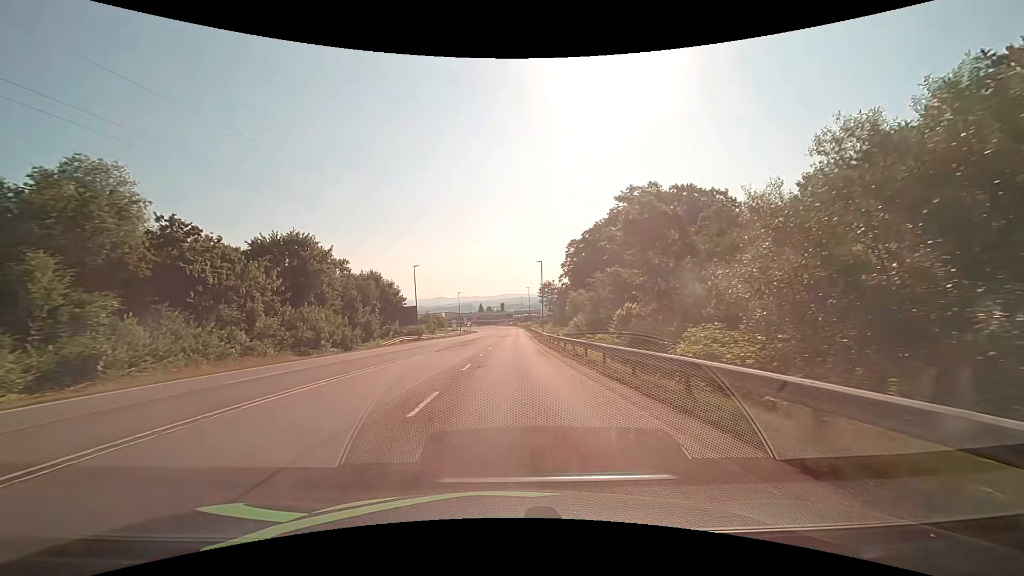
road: secondary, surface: asphalt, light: Day
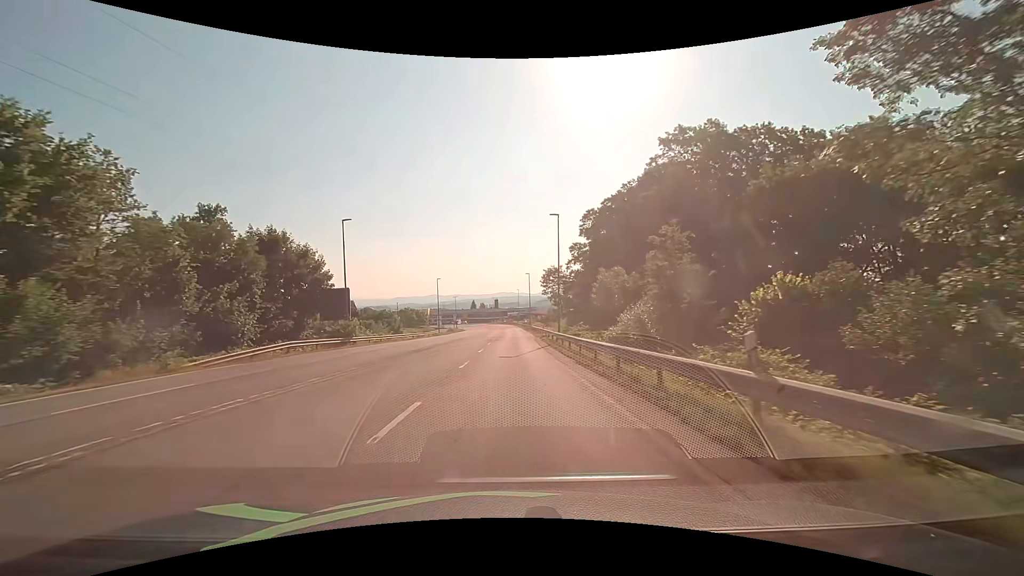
(-0.1, +27.6) m; 0°
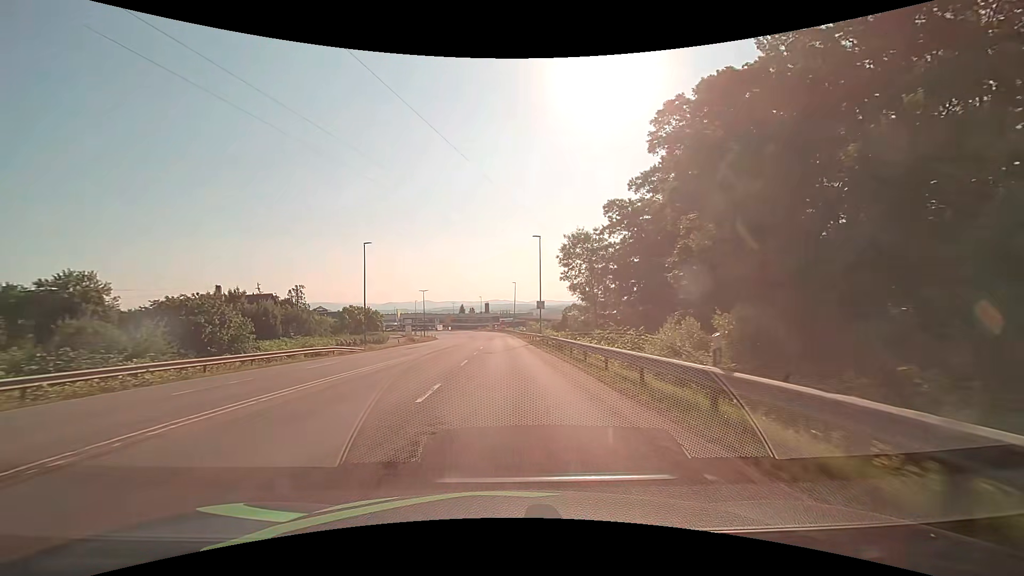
(+0.4, +42.7) m; +1°
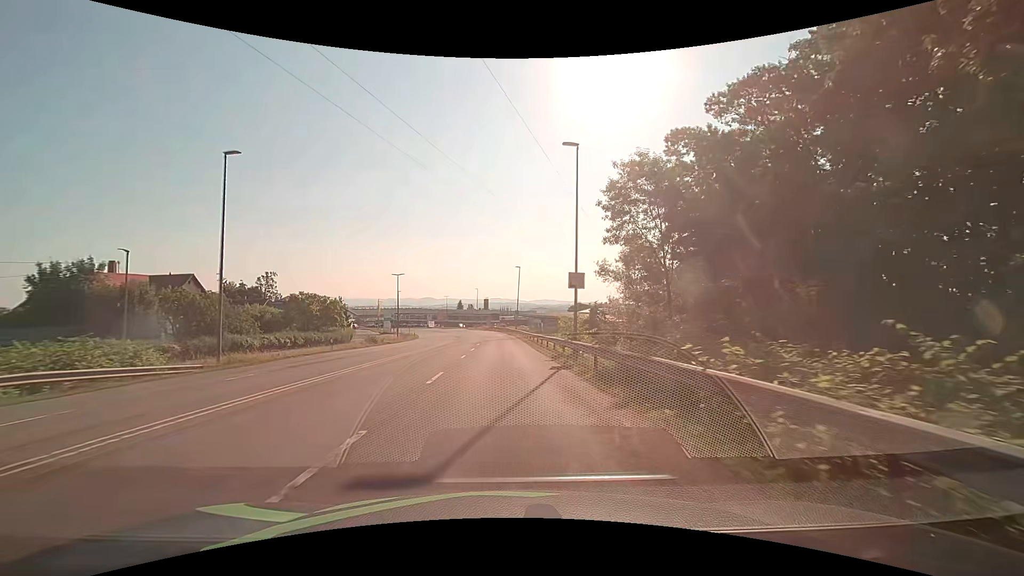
(+0.1, +23.8) m; 0°
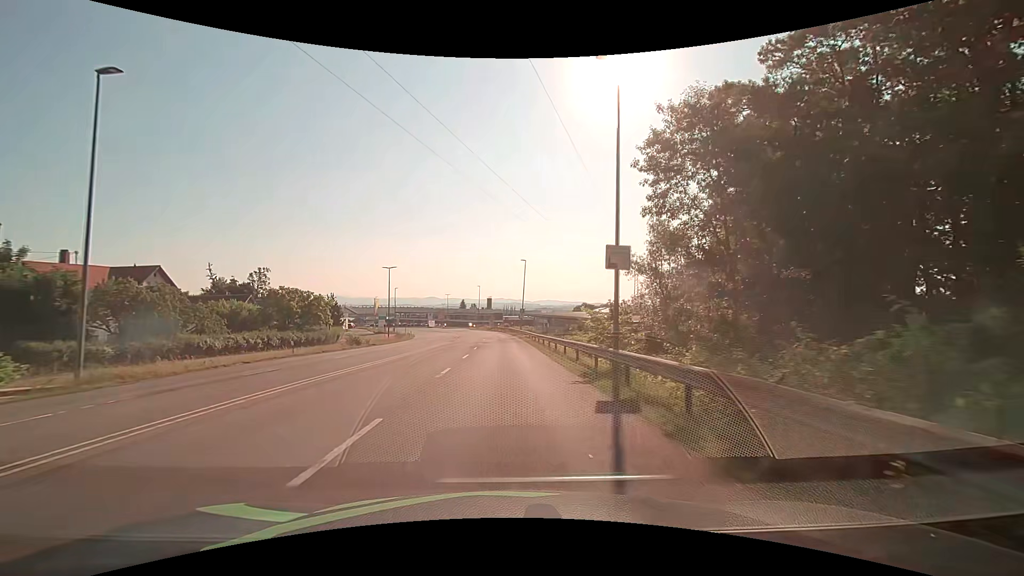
(0.0, +7.8) m; 0°
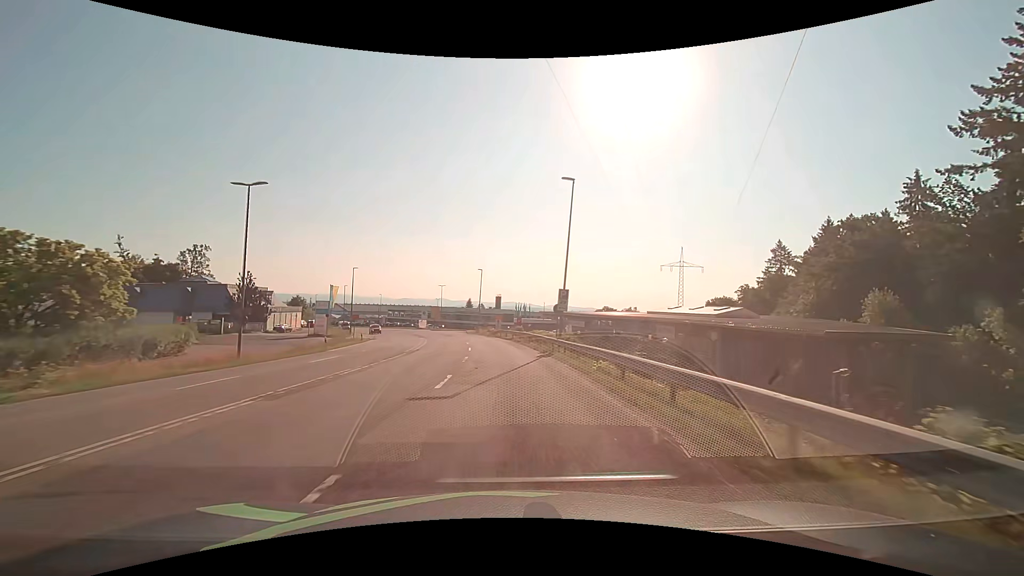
(-0.5, +38.6) m; -1°
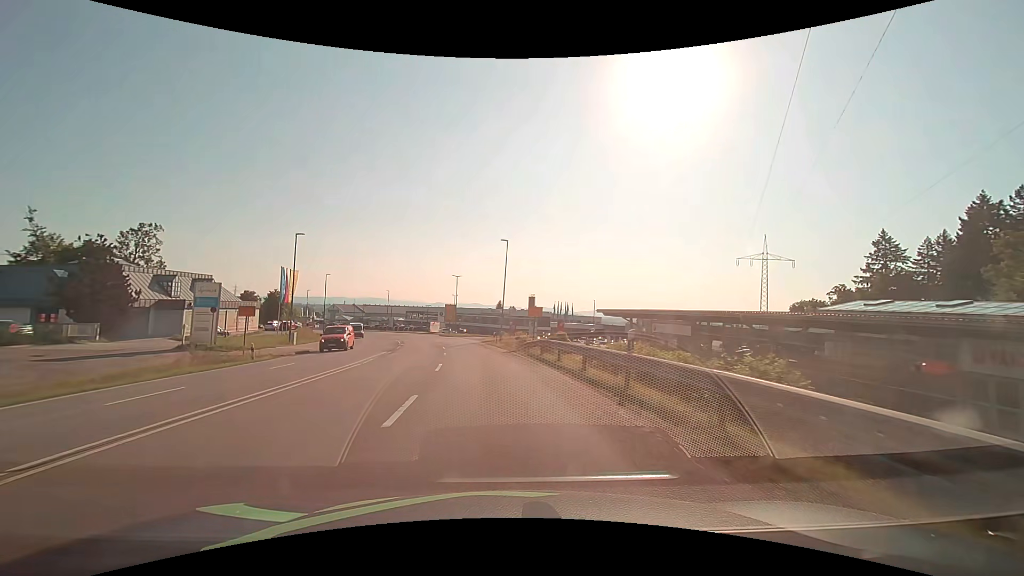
(-0.6, +30.6) m; -4°
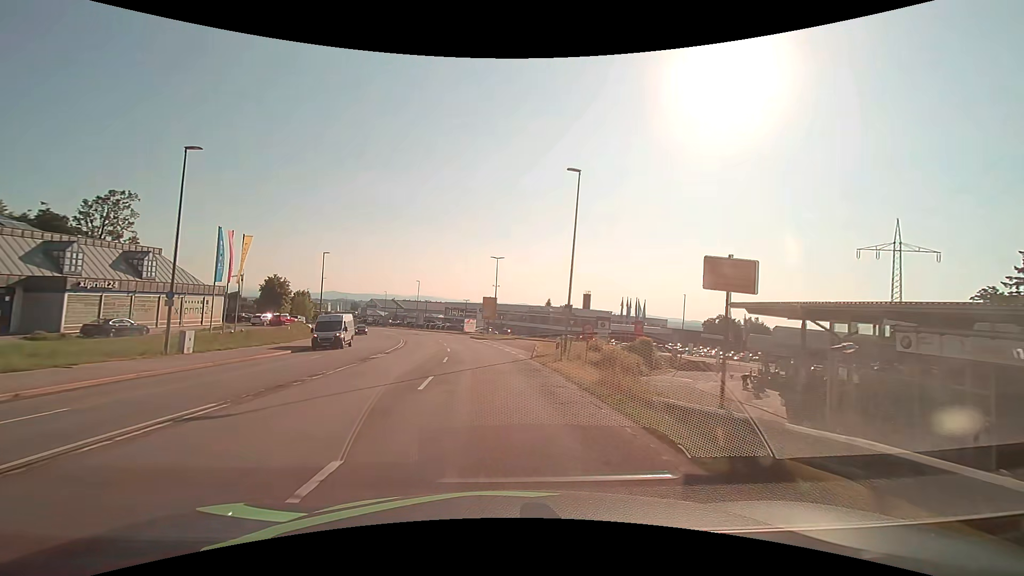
(-1.1, +22.9) m; -5°
(0, +10) (-1, +20) (-2, +30) (-3, +40) (-5, +50) (-7, +59) (-9, +69) (-12, +79) (-15, +88) (-19, +98) m
